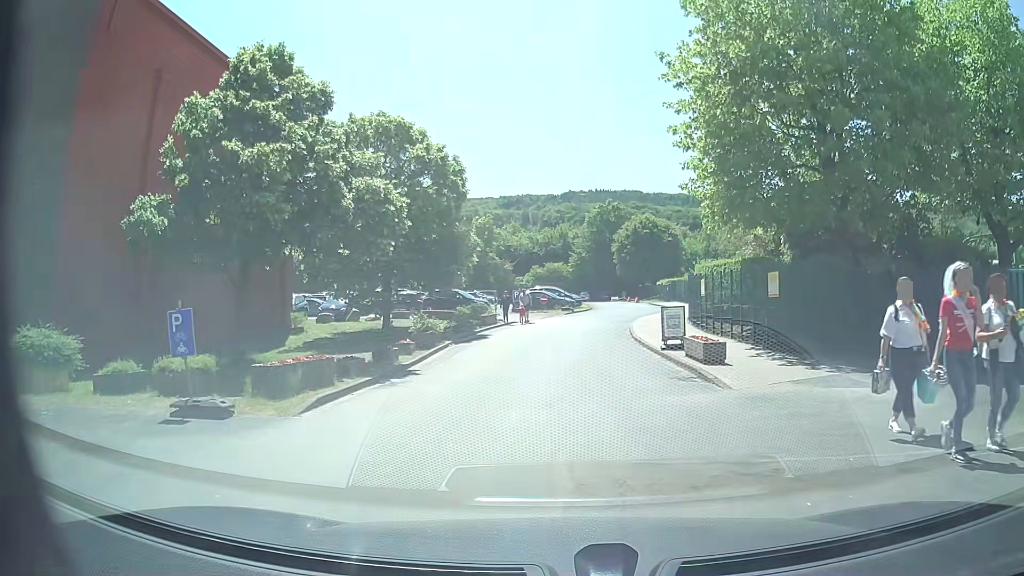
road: service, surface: asphalt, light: Day
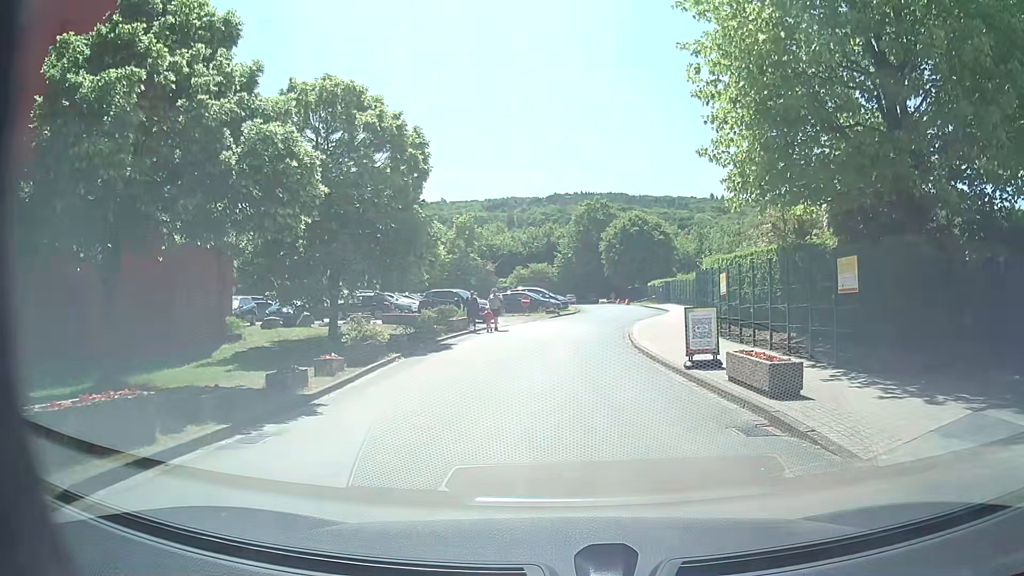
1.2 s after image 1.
(0.0, +5.3) m; +1°
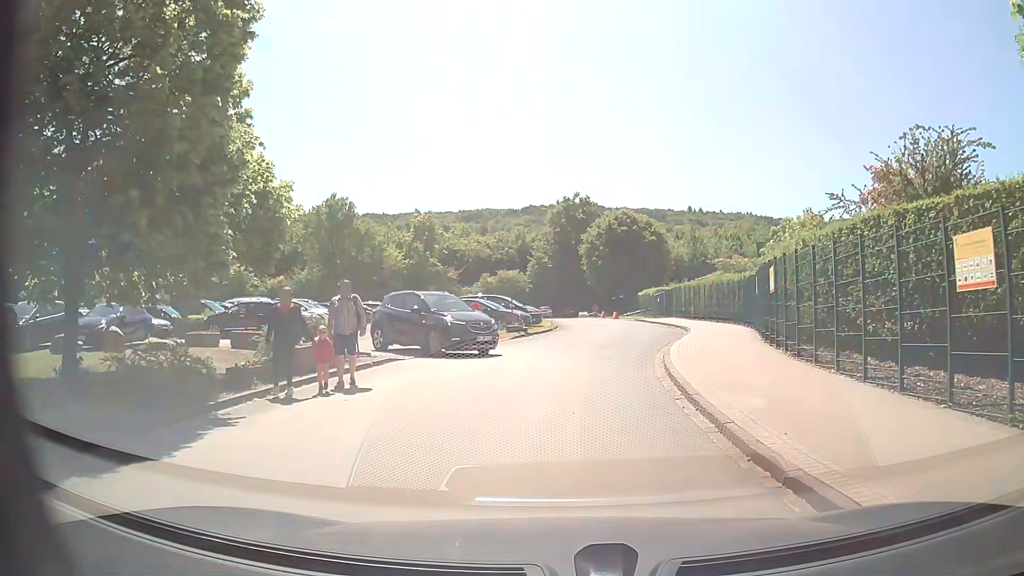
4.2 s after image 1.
(+0.1, +13.8) m; +2°
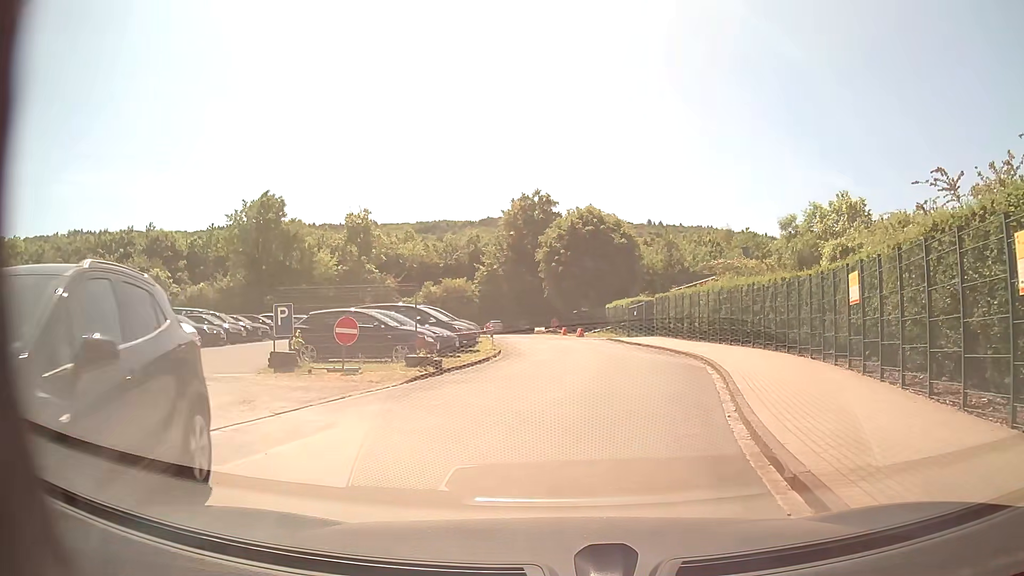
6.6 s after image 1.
(+0.2, +11.3) m; +3°
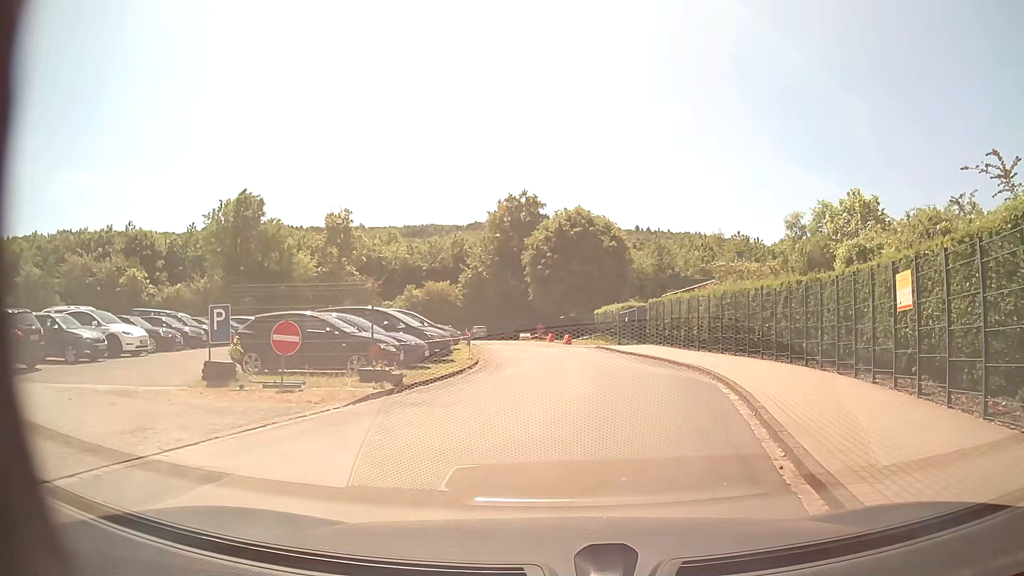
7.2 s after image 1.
(0.0, +2.6) m; +1°
